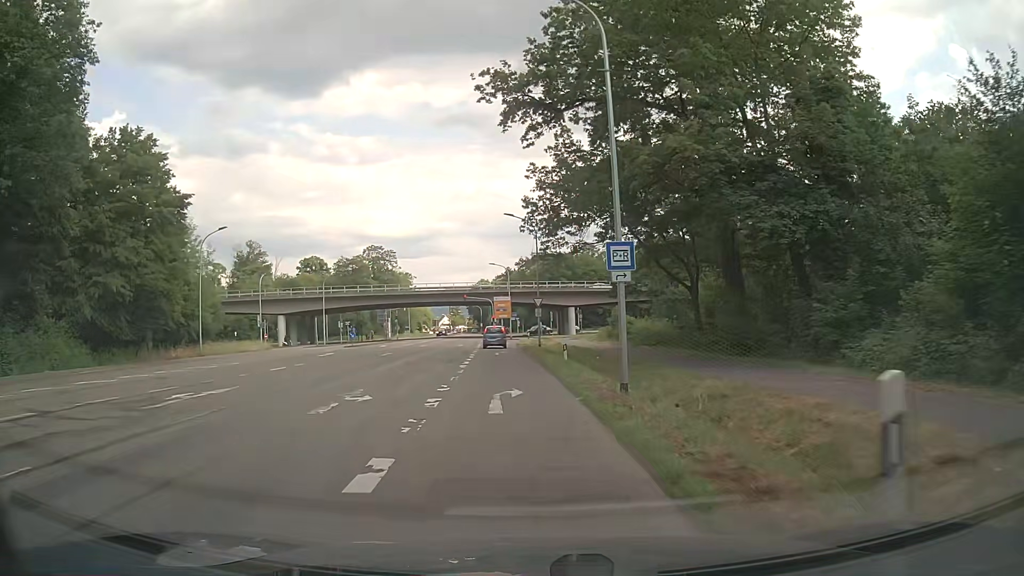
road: secondary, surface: asphalt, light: Day
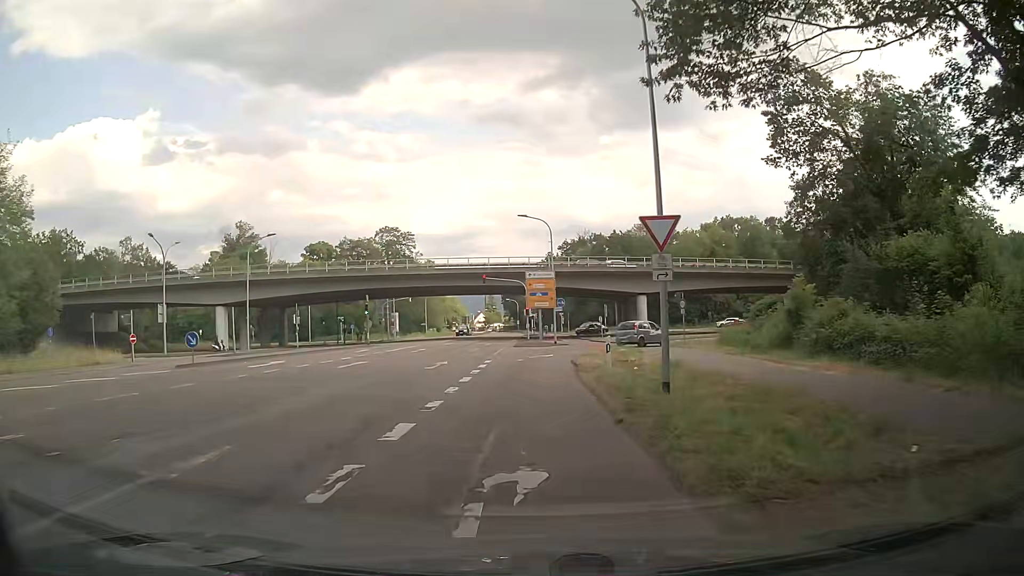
(-1.2, +33.4) m; -3°
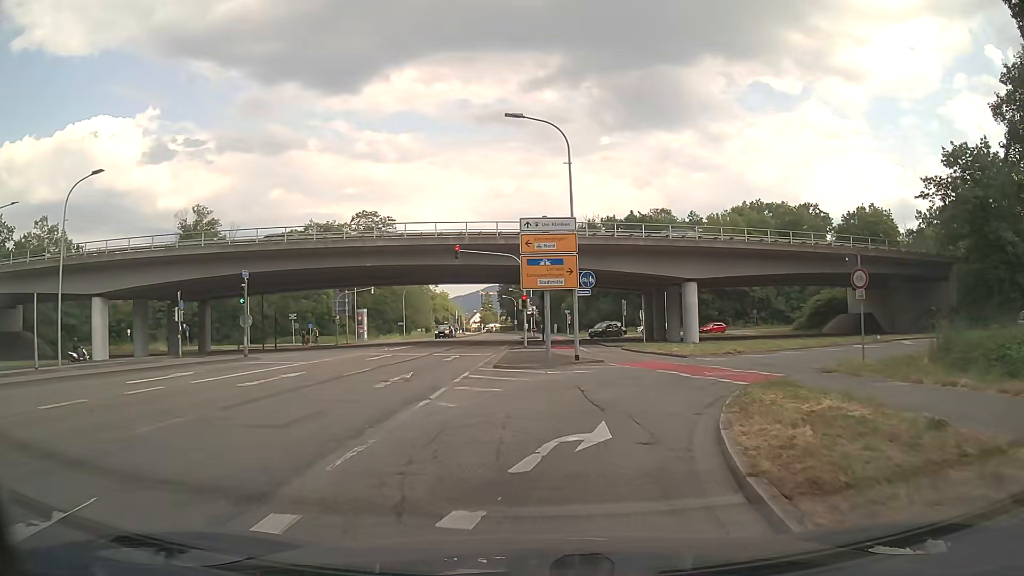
(-0.1, +22.7) m; 0°
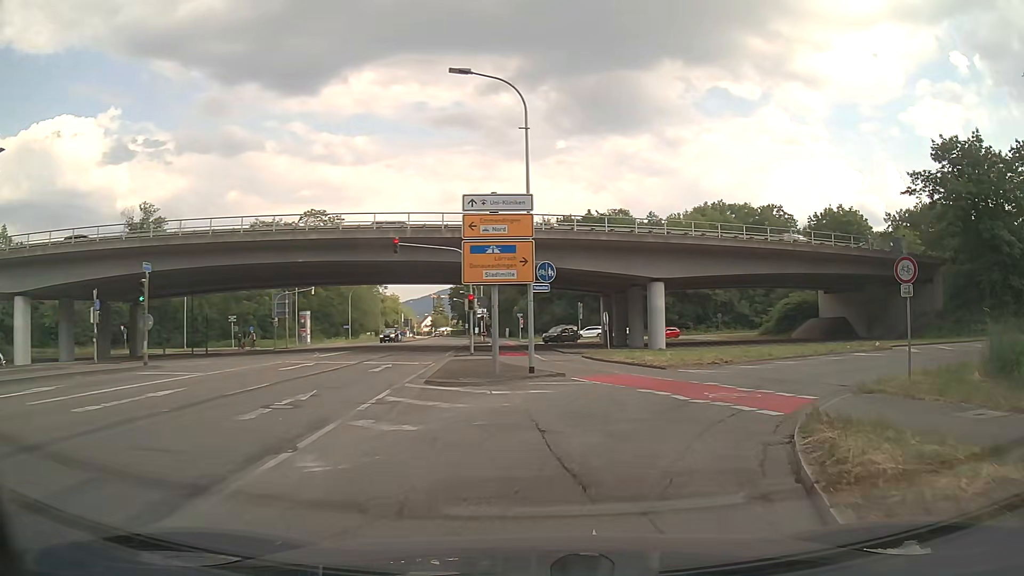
(+0.1, +4.8) m; +4°
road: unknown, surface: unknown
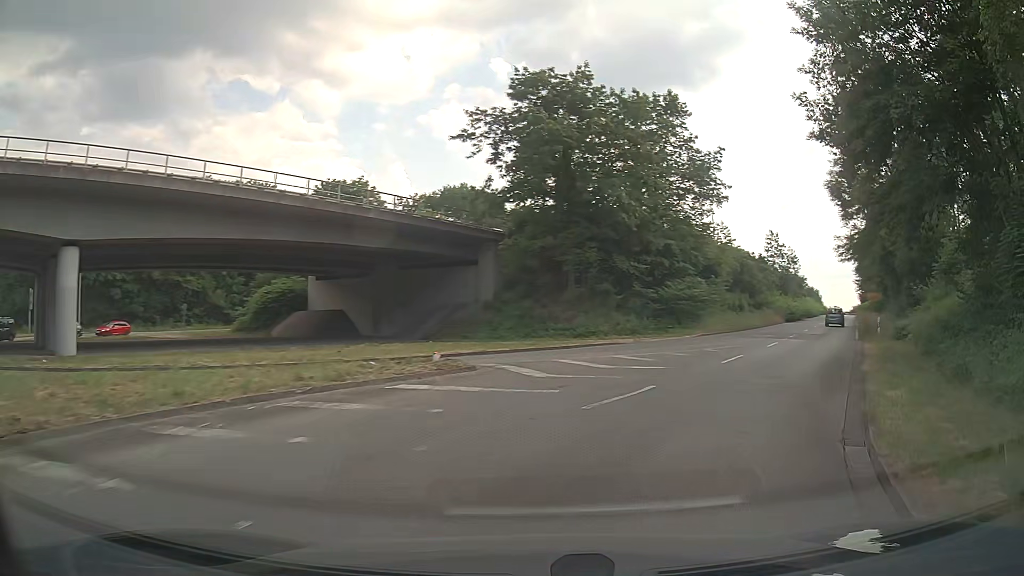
(+5.7, +16.2) m; +44°
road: secondary_link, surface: asphalt
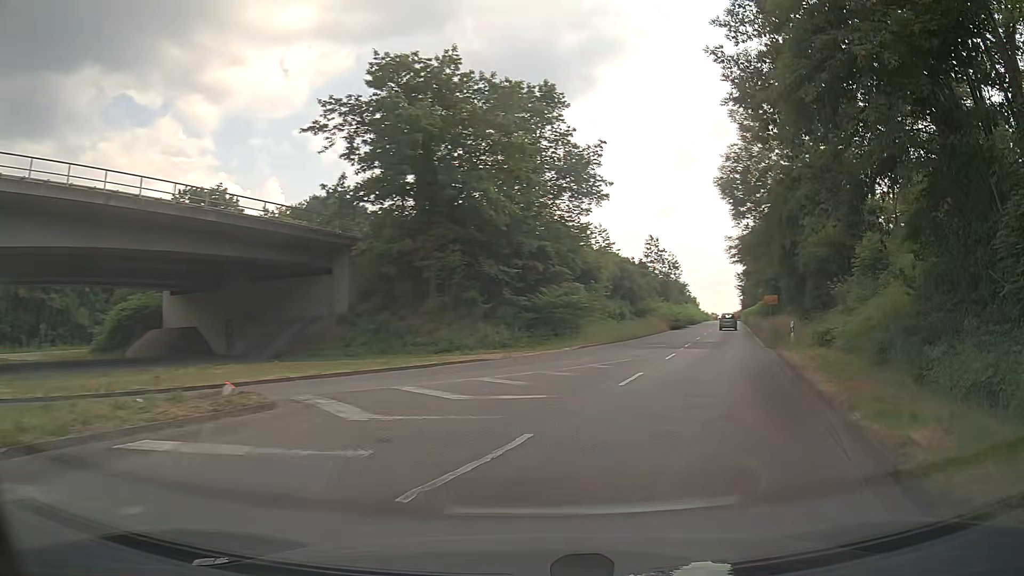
(+0.3, +4.6) m; +10°
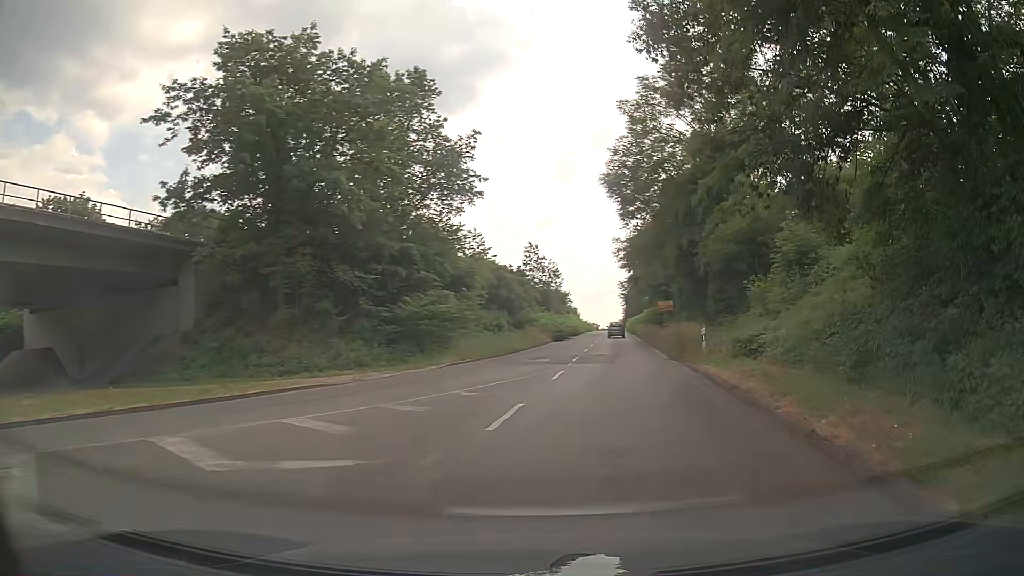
(+0.4, +4.9) m; +10°
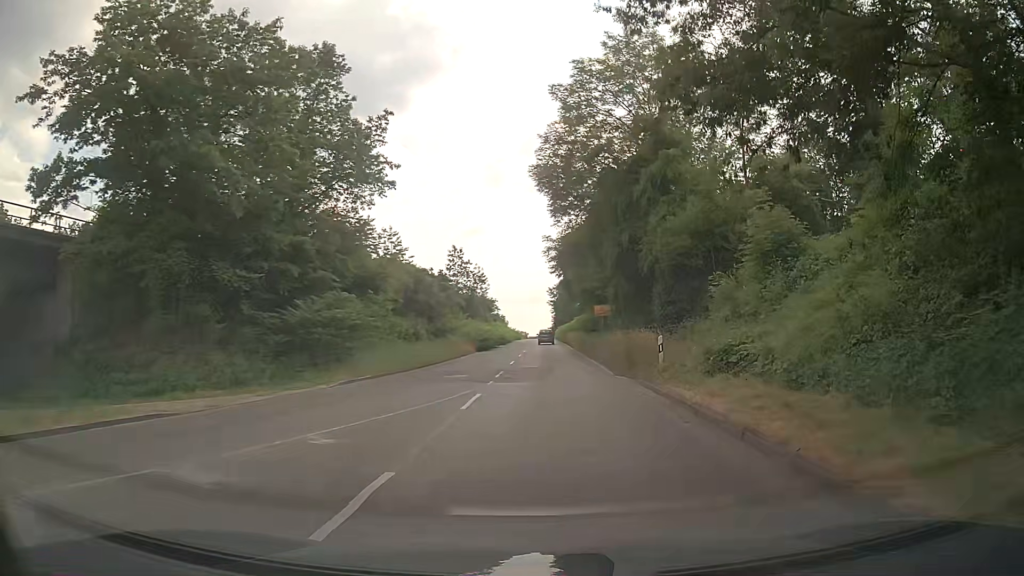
(+0.3, +5.3) m; +6°
